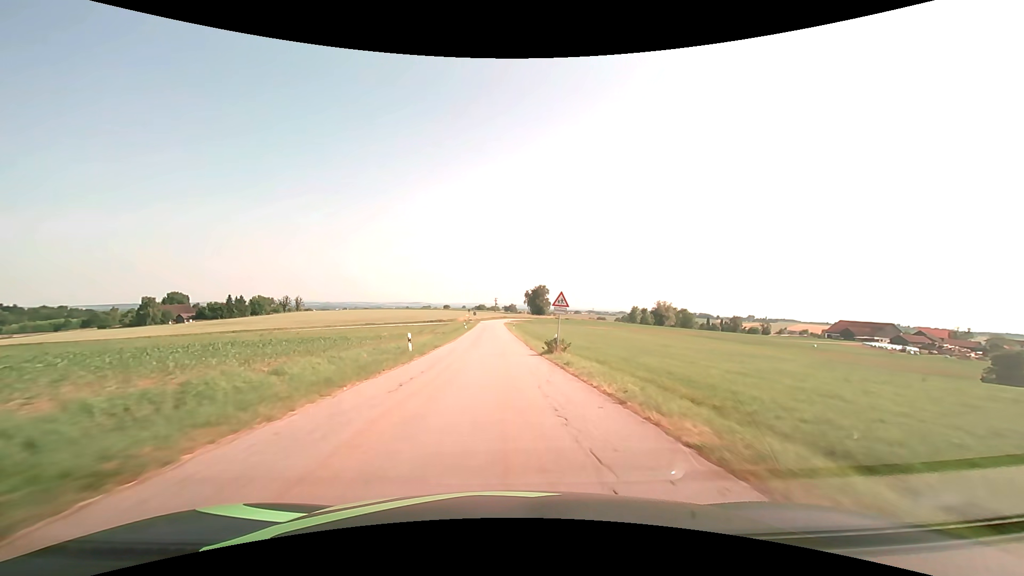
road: tertiary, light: Day
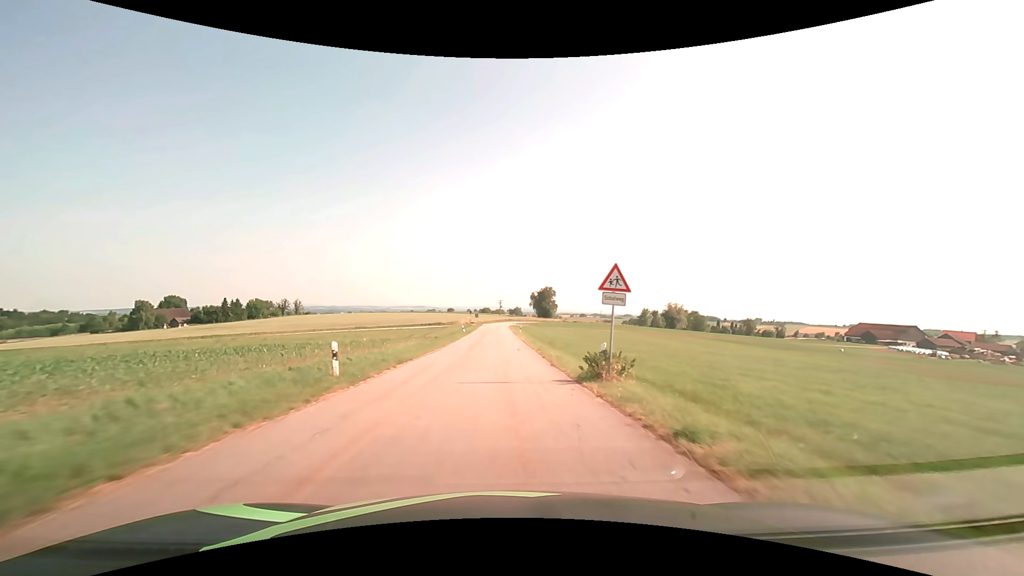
(0.0, +11.0) m; -1°
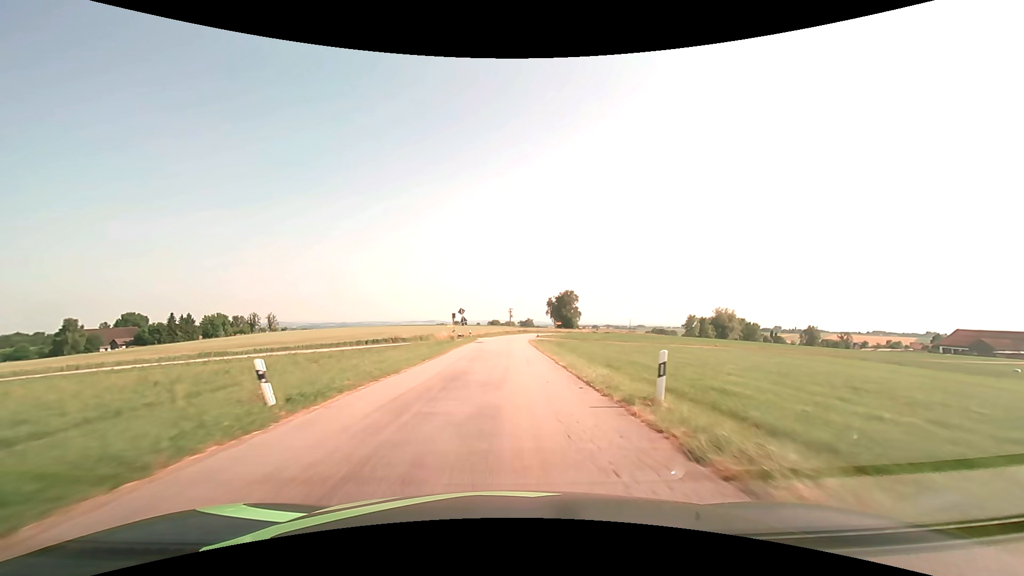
(-0.8, +54.2) m; -1°
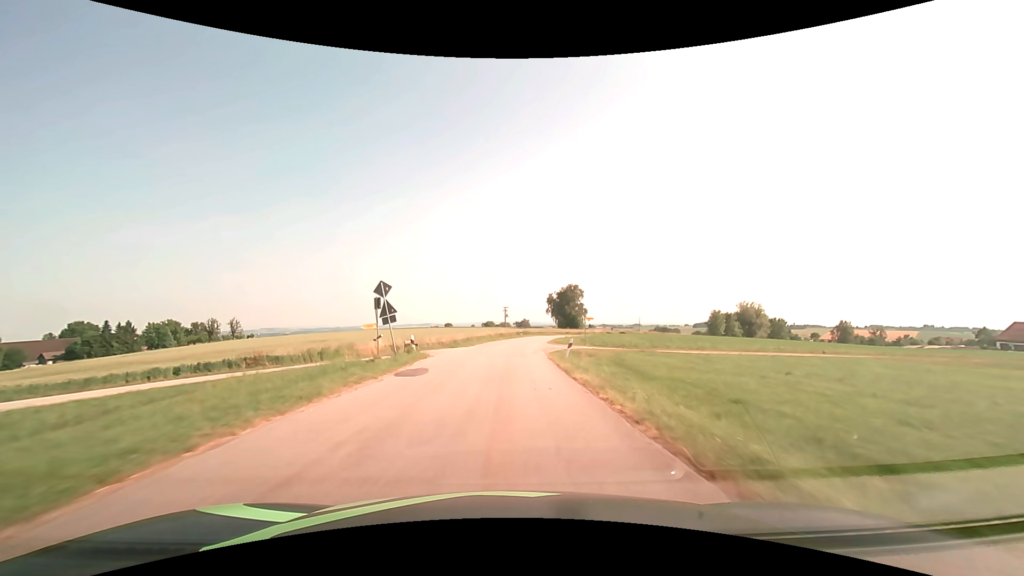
(+0.2, +32.2) m; +1°
(0, +10) (0, +20) (0, +30) (+1, +40) (+2, +50) (+3, +60) (+4, +70) (+7, +79) (+9, +89) (+12, +99) m
